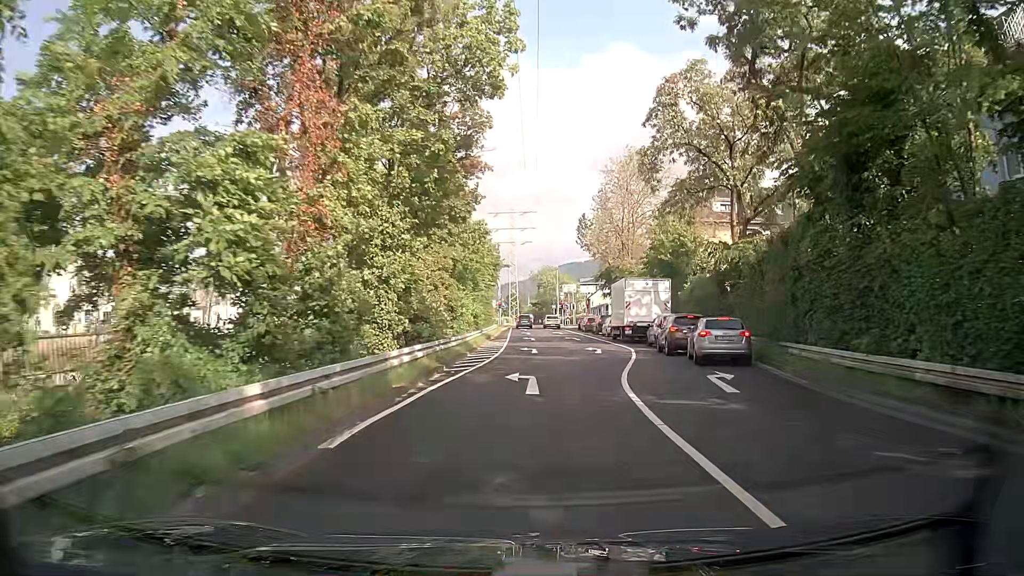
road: trunk_link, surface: asphalt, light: Day
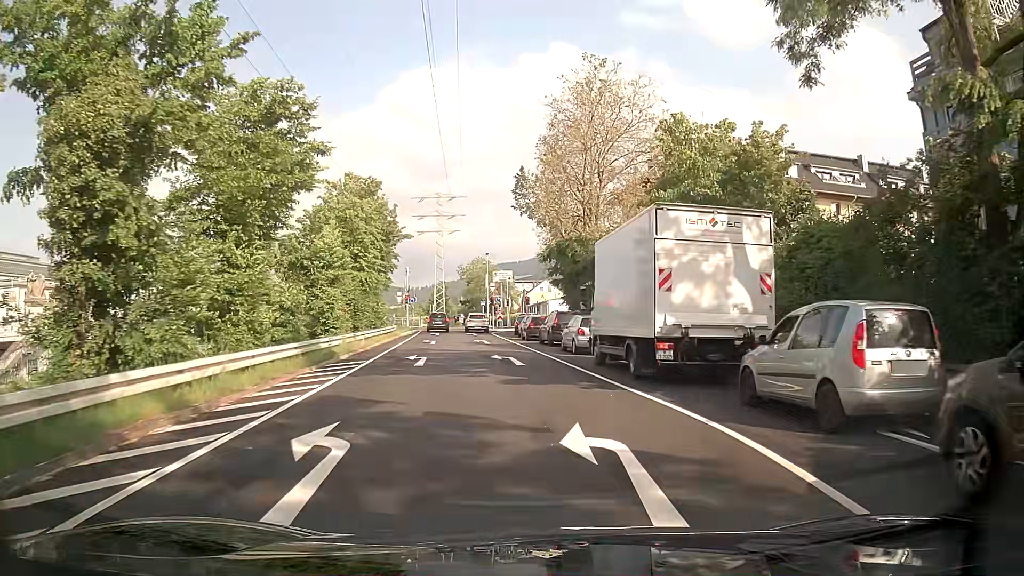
(+1.7, +23.3) m; +5°
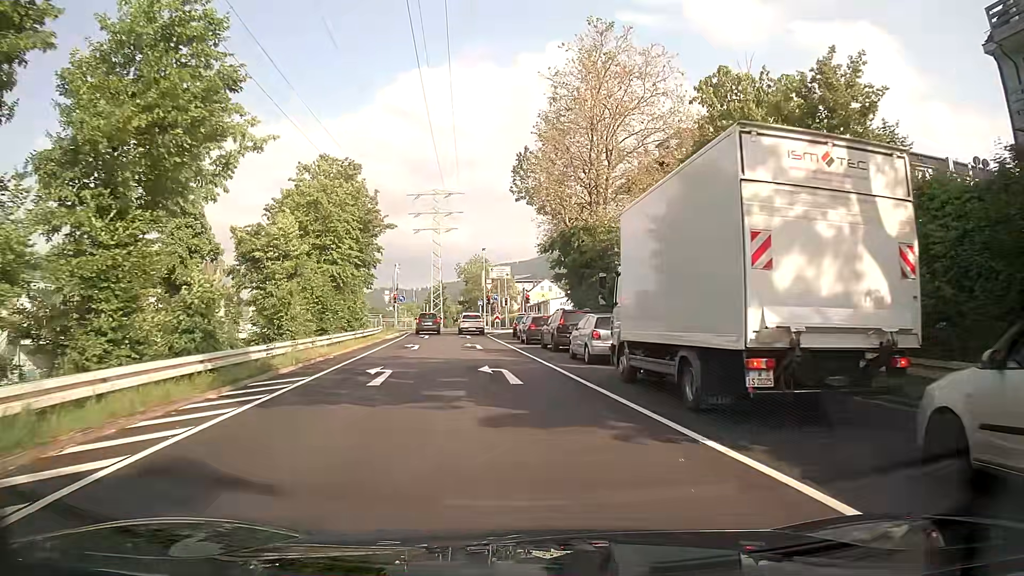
(+0.2, +5.5) m; +2°
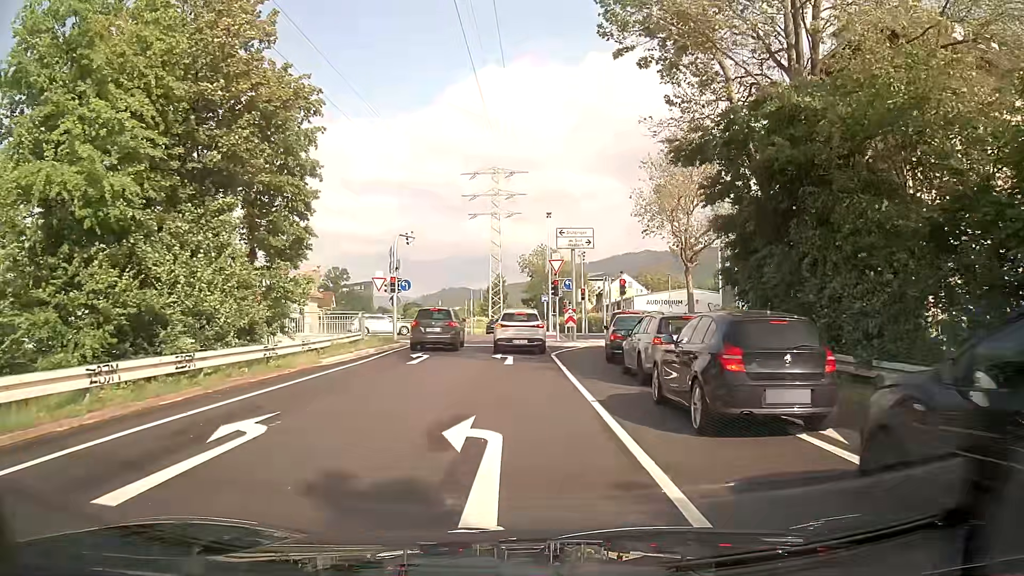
(-1.5, +24.0) m; -7°
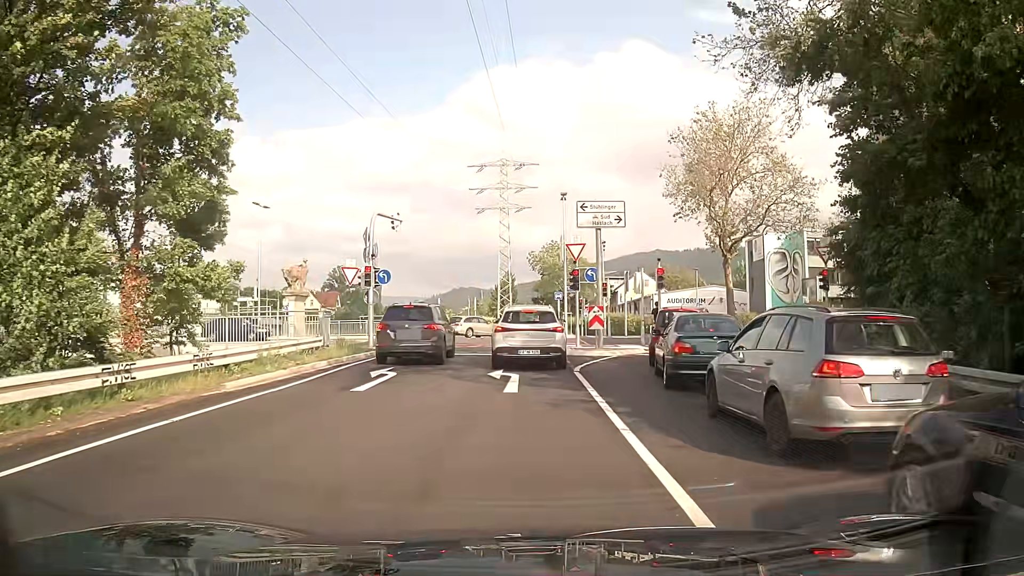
(0.0, +7.0) m; 0°
